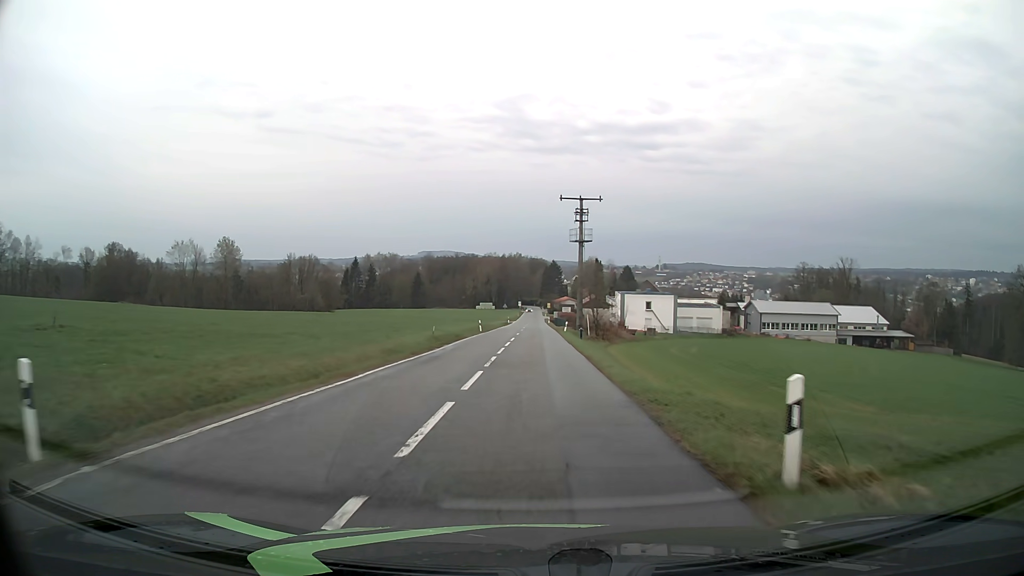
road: tertiary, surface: asphalt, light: Day
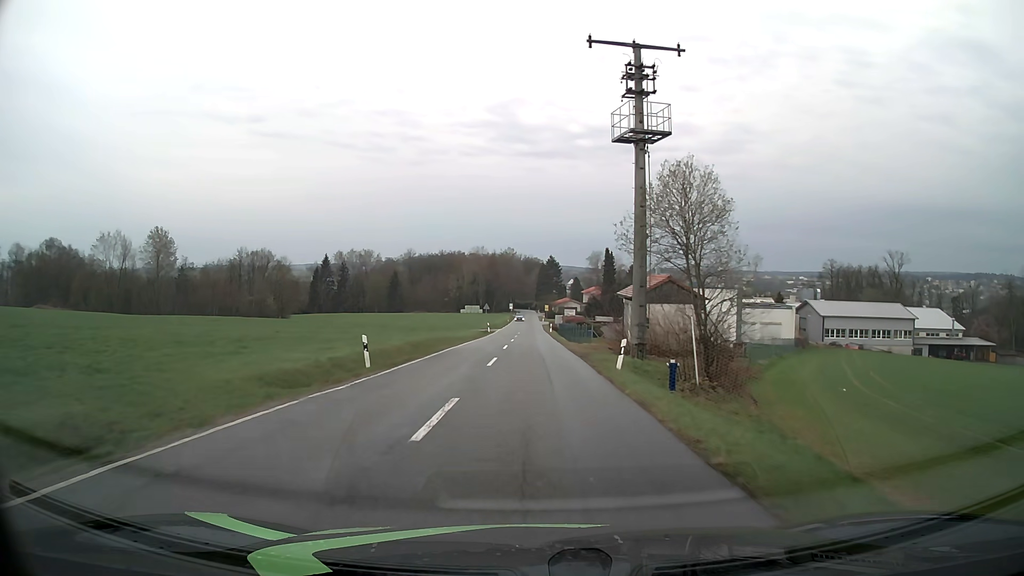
(+0.1, +38.5) m; 0°
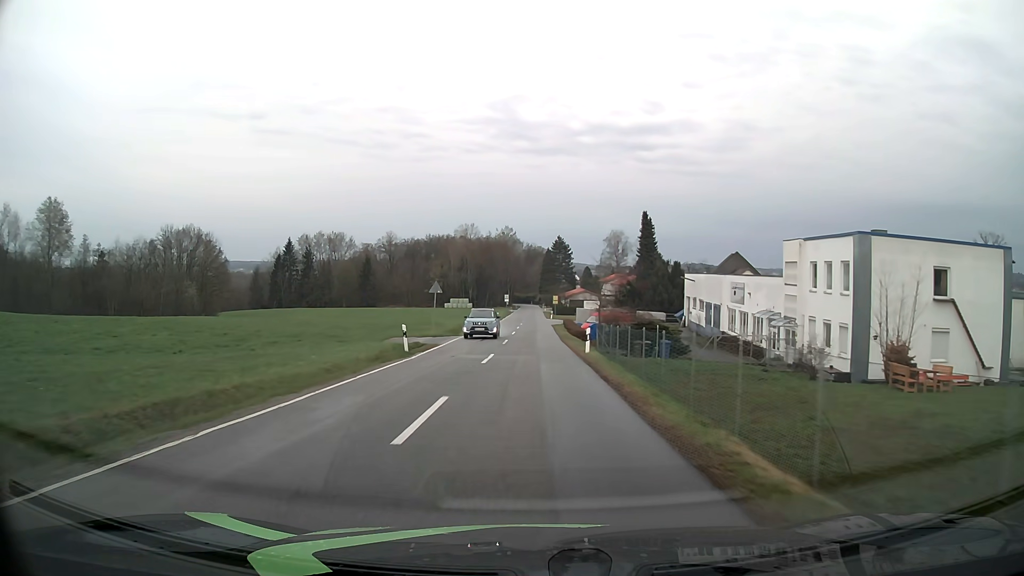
(+0.1, +47.3) m; 0°
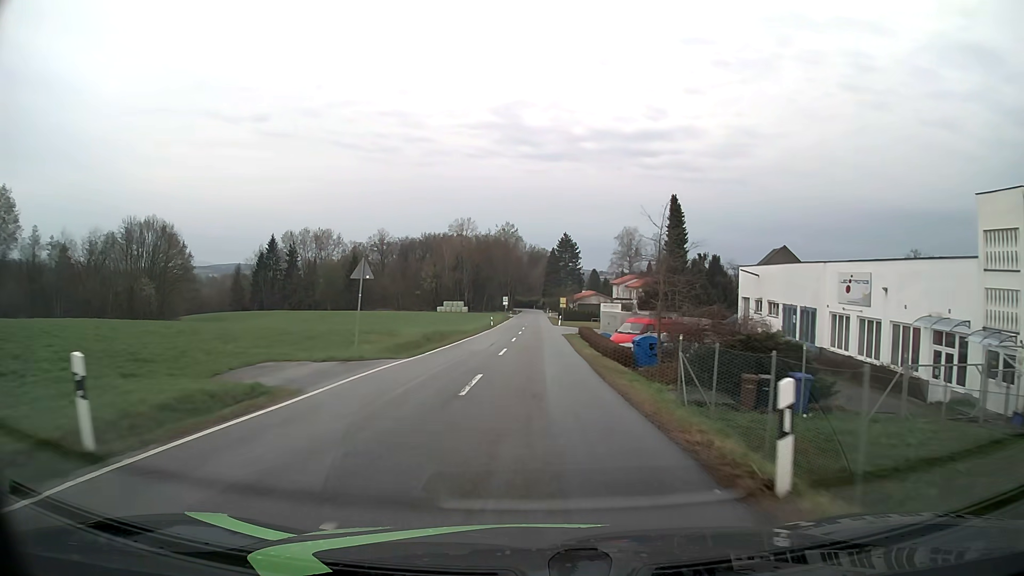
(-0.1, +18.8) m; 0°
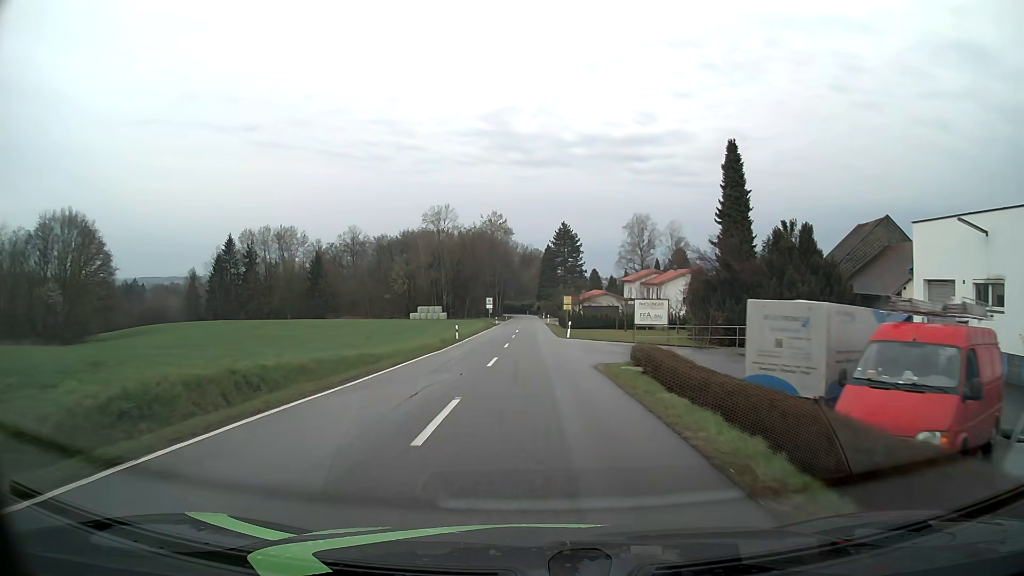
(+0.1, +27.8) m; +1°
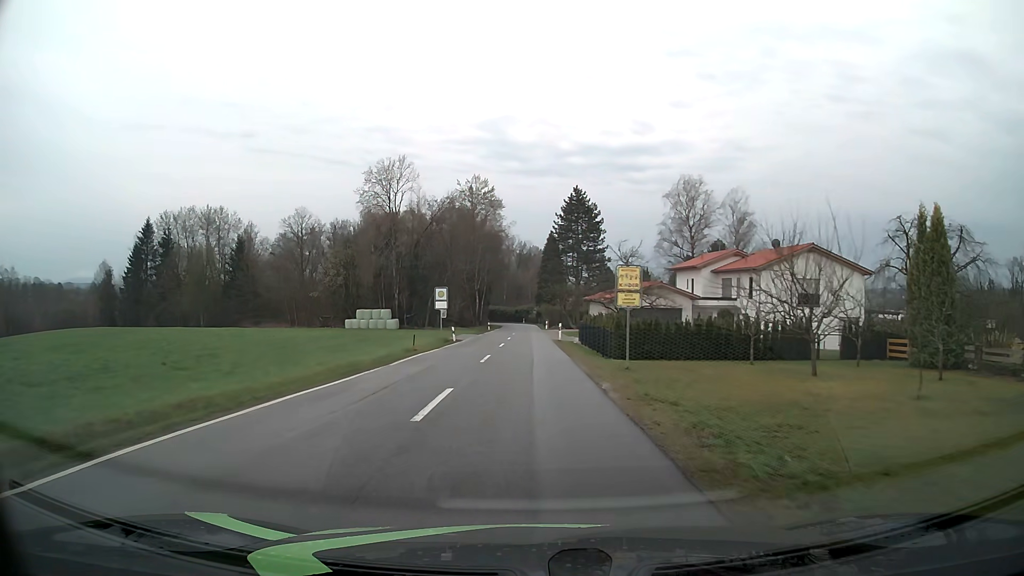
(0.0, +45.0) m; 0°
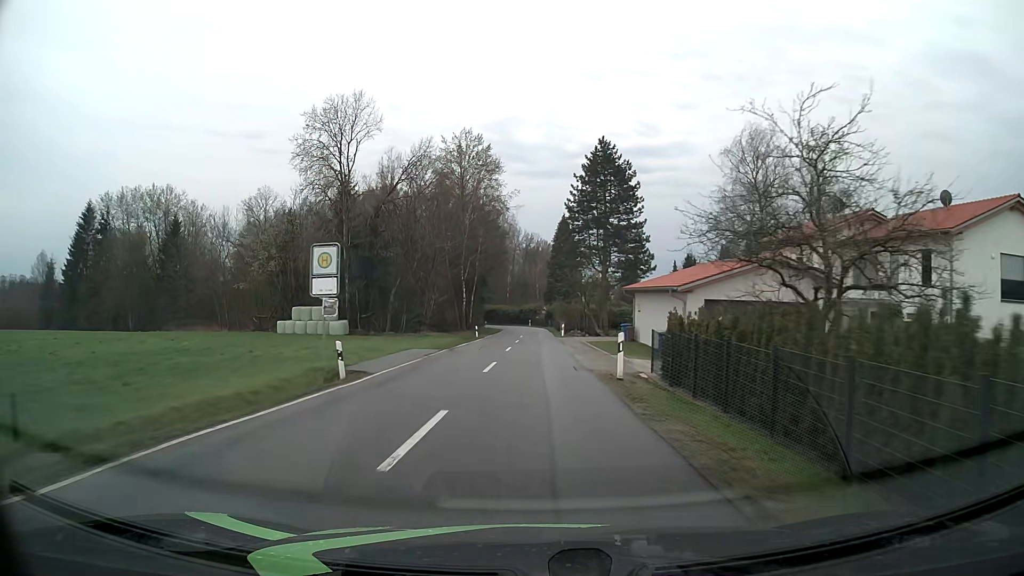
(-0.2, +26.5) m; -1°
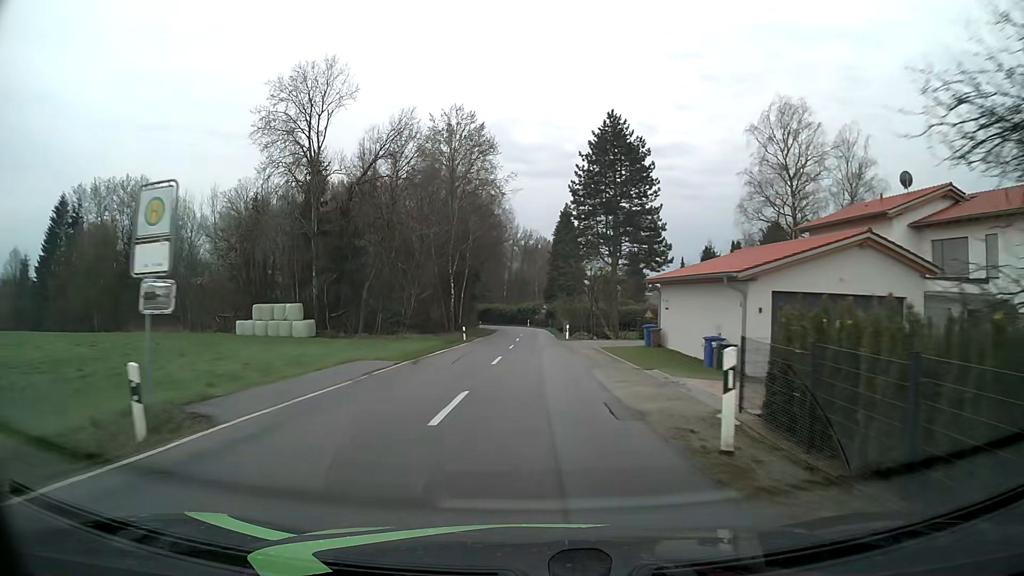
(0.0, +9.0) m; 0°
(0, +10) (0, +20) (0, +30) (0, +40) (0, +50) (0, +60) (0, +70) (0, +80) (-1, +90) (-3, +100) m
